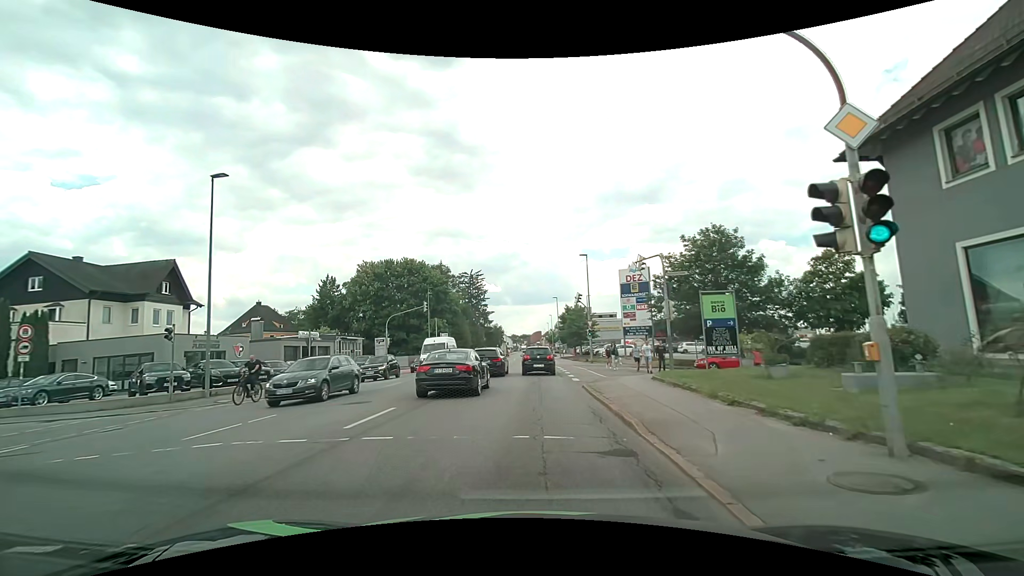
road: tertiary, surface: asphalt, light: Day
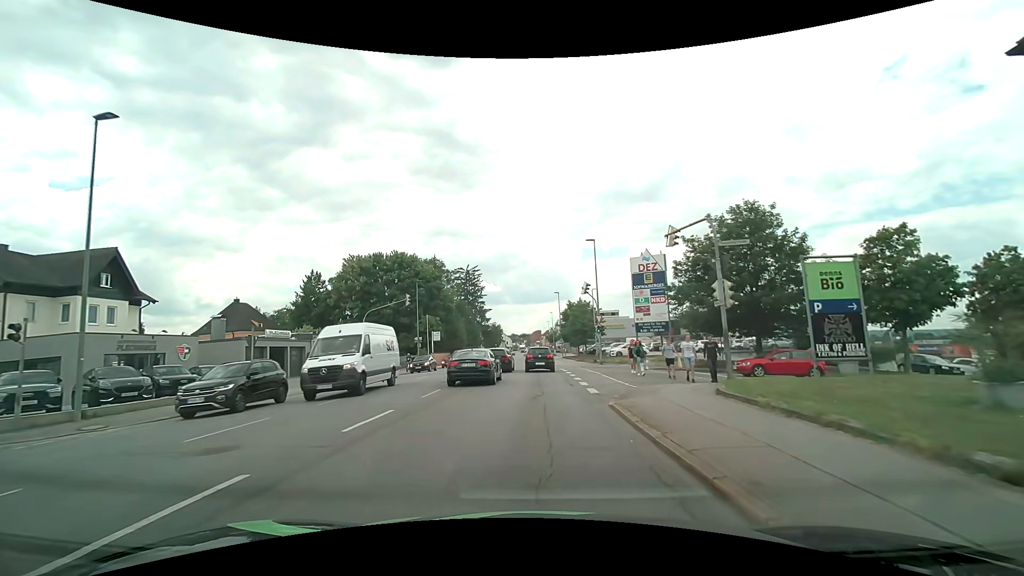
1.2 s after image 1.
(-0.1, +6.4) m; -1°
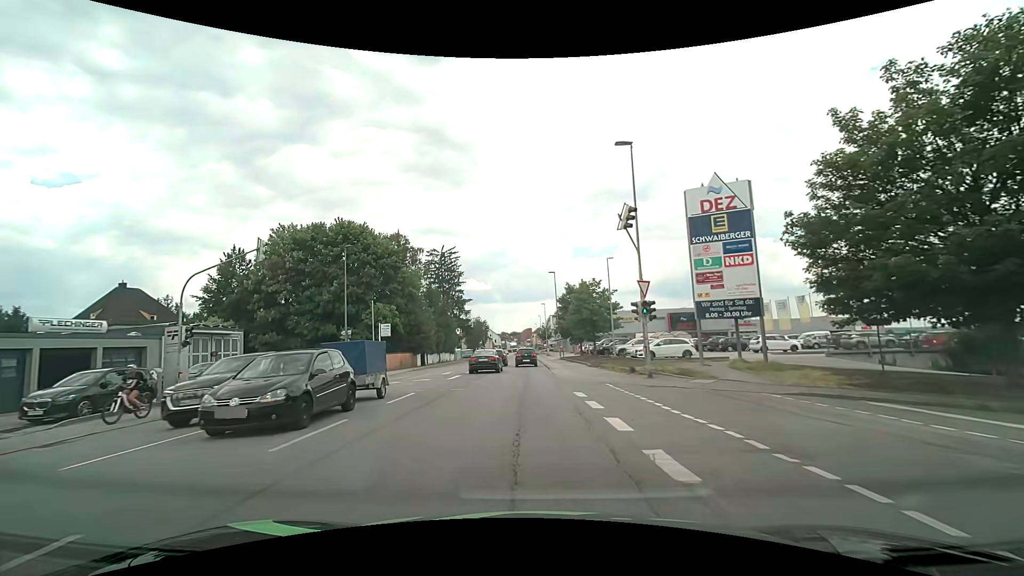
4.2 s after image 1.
(+0.4, +19.9) m; +1°
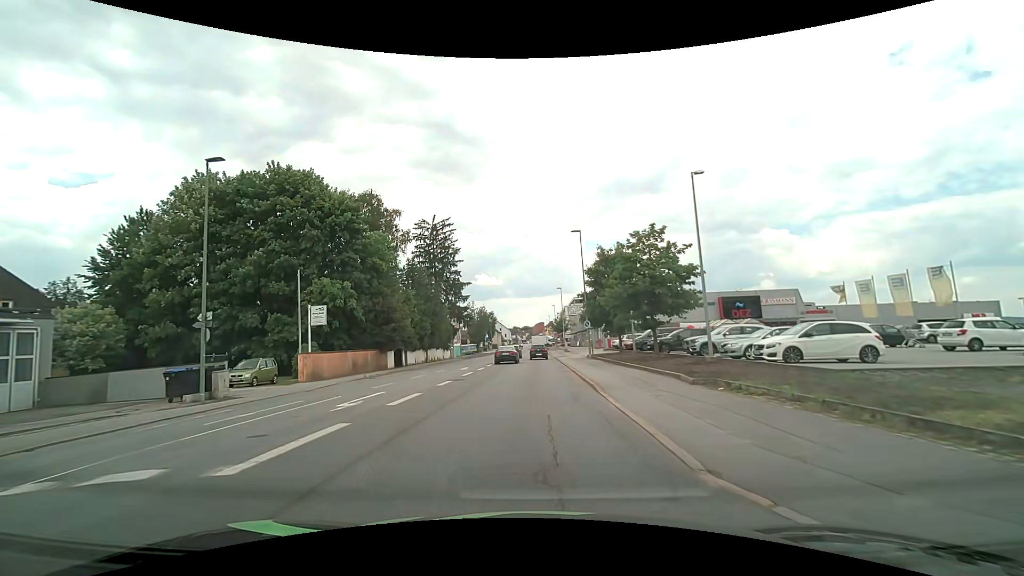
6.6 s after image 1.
(-0.3, +18.6) m; -2°
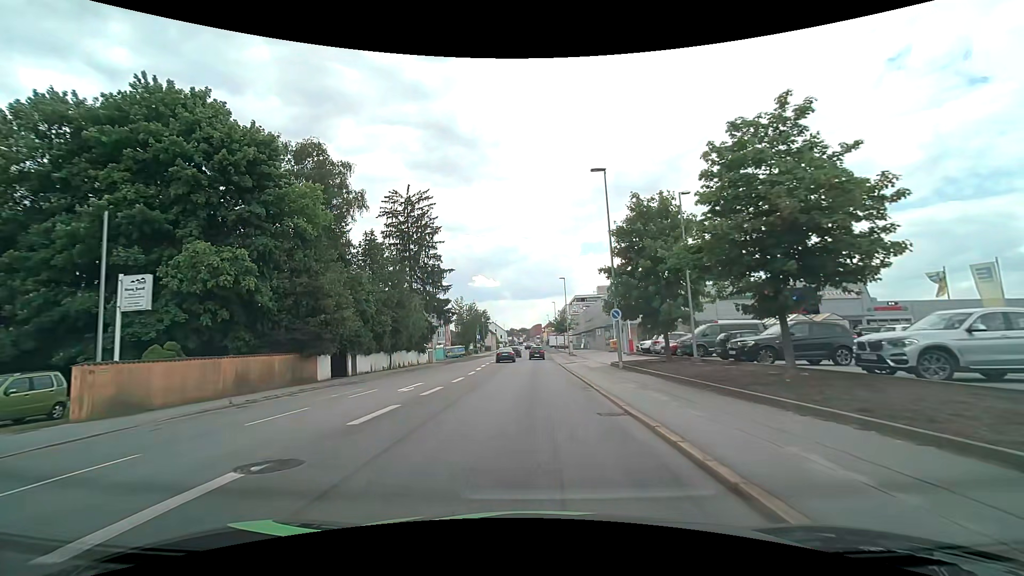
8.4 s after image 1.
(+0.1, +14.7) m; 0°
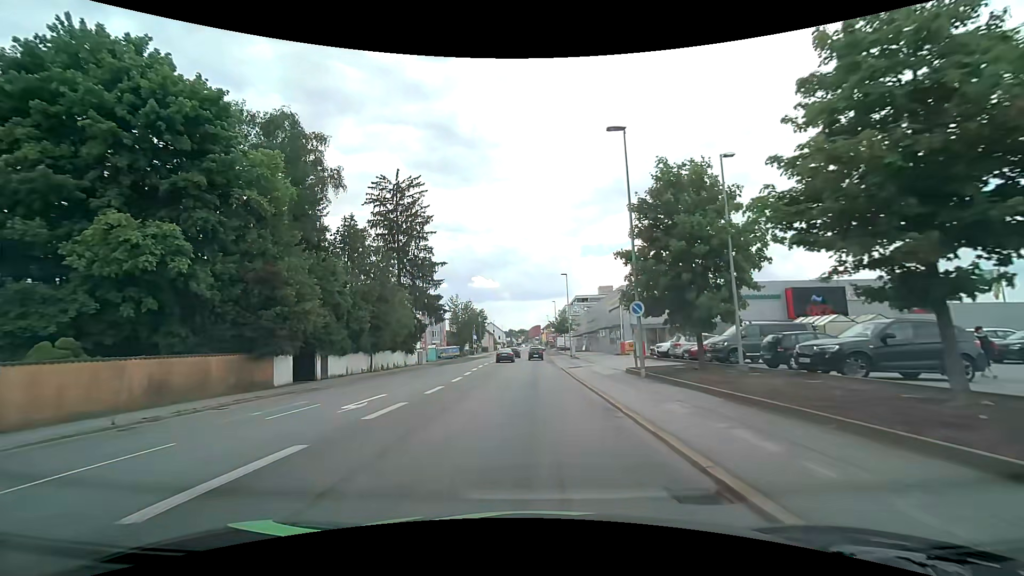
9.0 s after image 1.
(0.0, +5.2) m; 0°
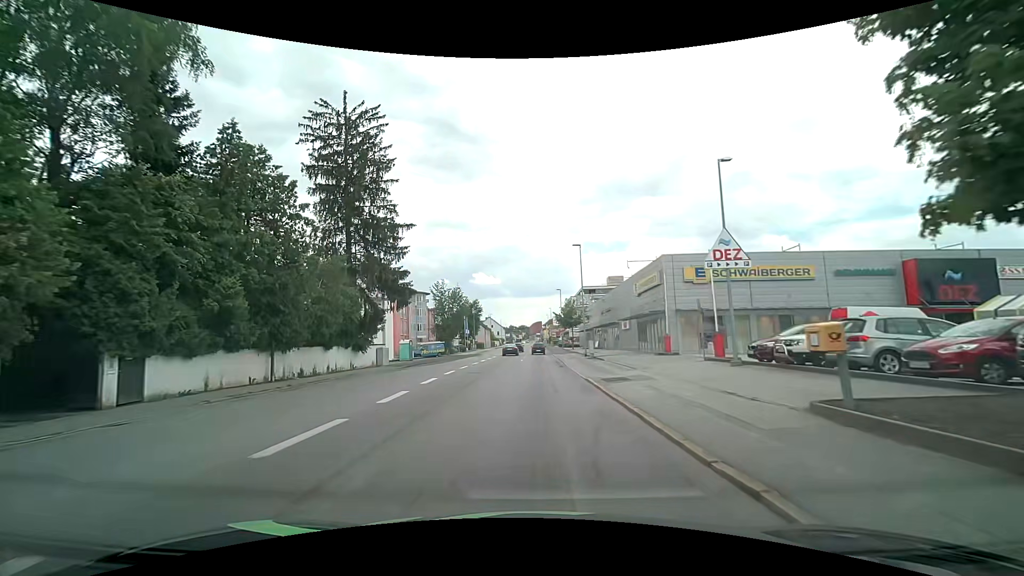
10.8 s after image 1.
(0.0, +16.1) m; 0°
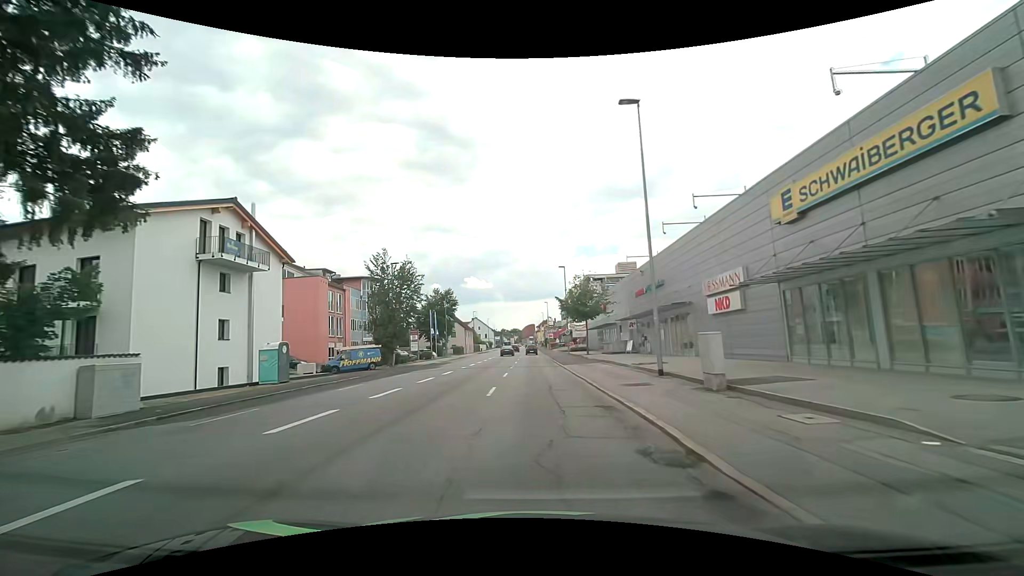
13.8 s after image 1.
(+0.2, +28.0) m; +1°
(0, +10) (0, +20) (0, +30) (0, +40) (0, +50) (0, +60) (0, +70) (0, +80) (0, +90) (0, +100) m
